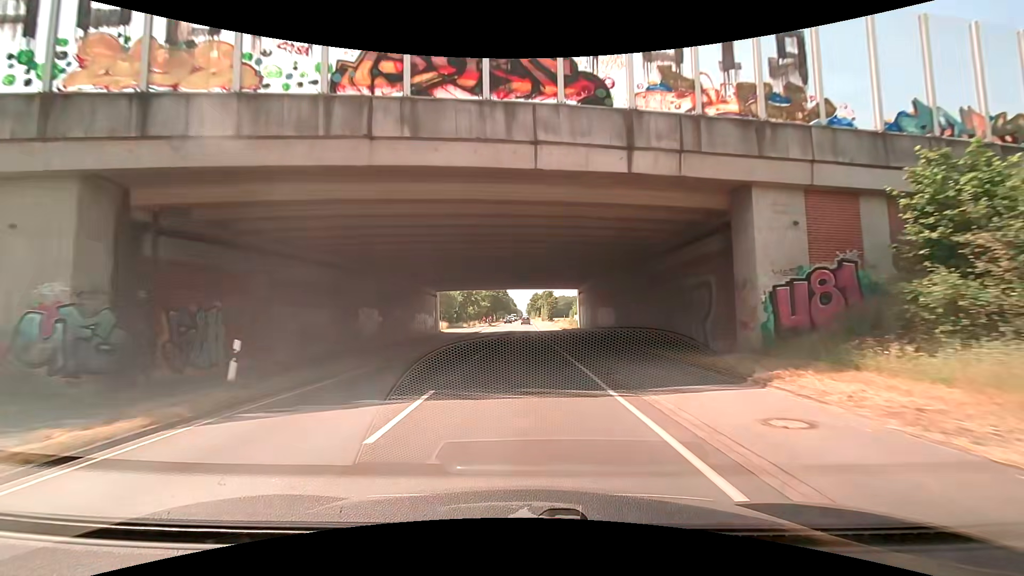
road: secondary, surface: asphalt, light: Day
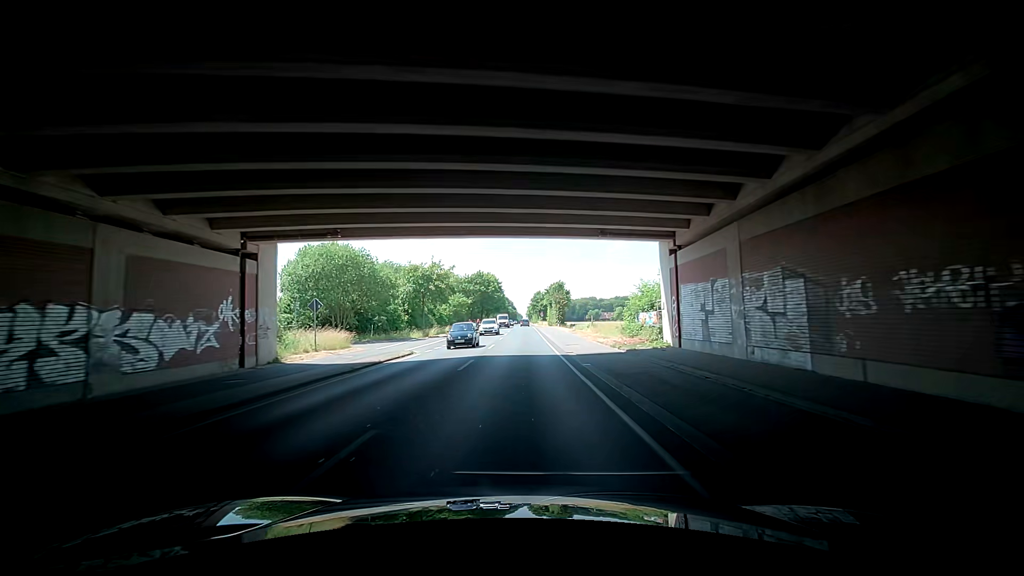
(+0.7, +39.3) m; +3°
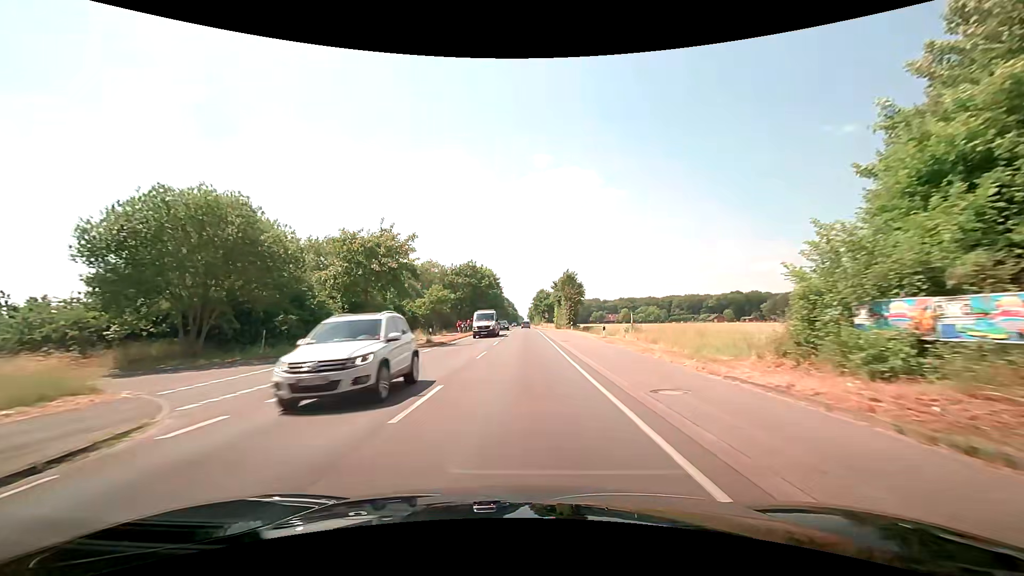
(+0.1, +19.7) m; 0°
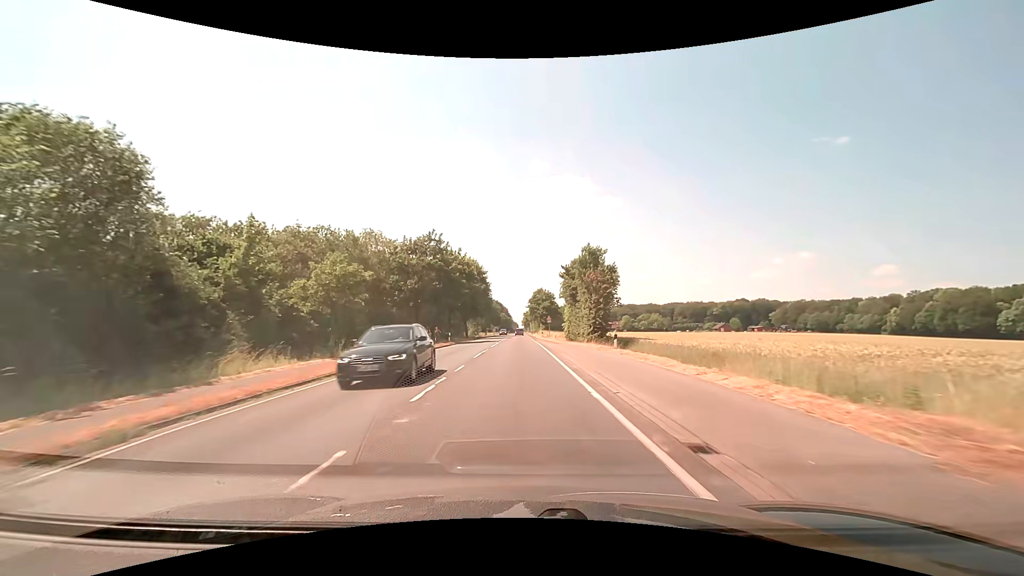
(-1.4, +29.4) m; -2°
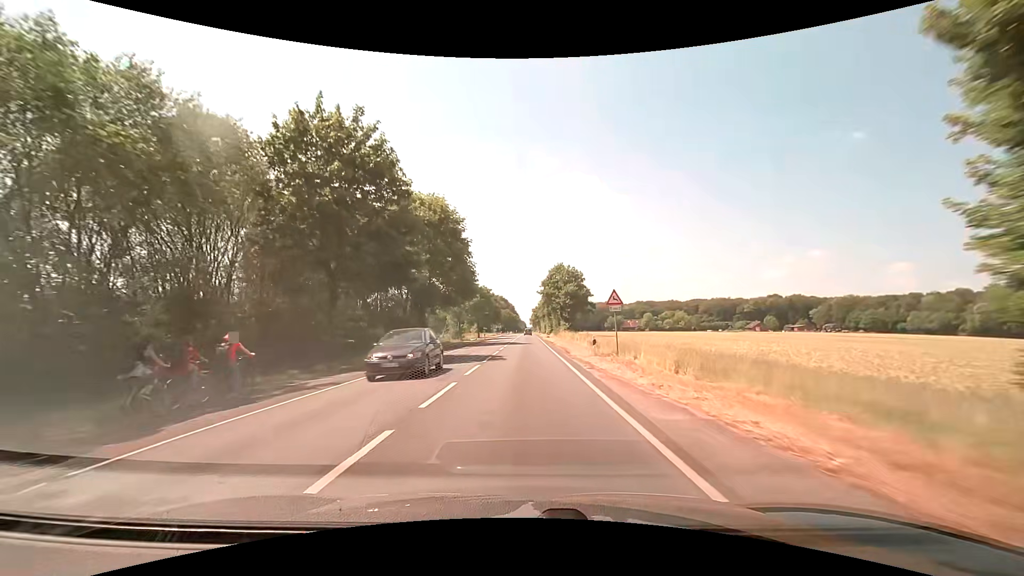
(-0.6, +48.5) m; -1°
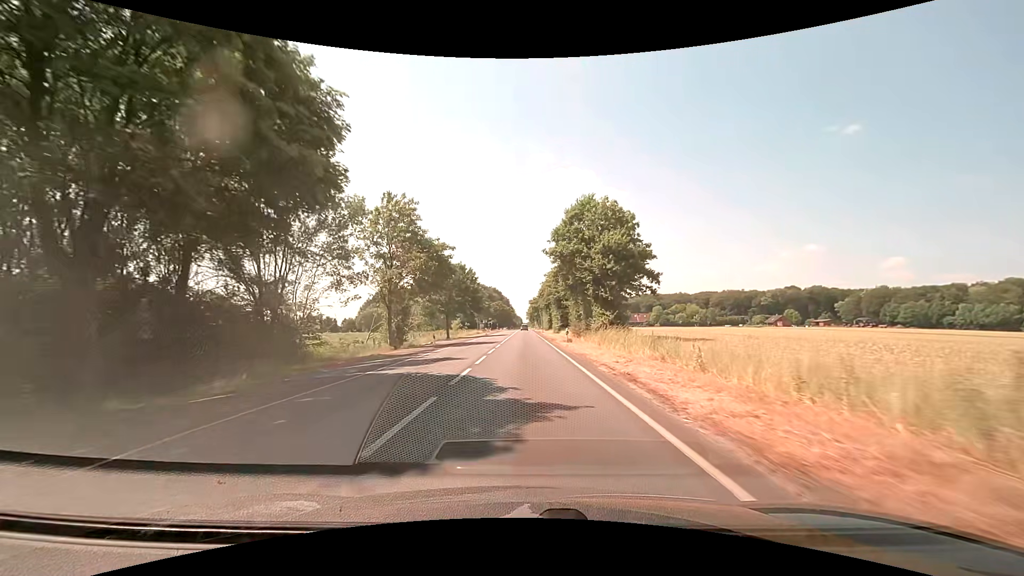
(0.0, +39.6) m; +1°
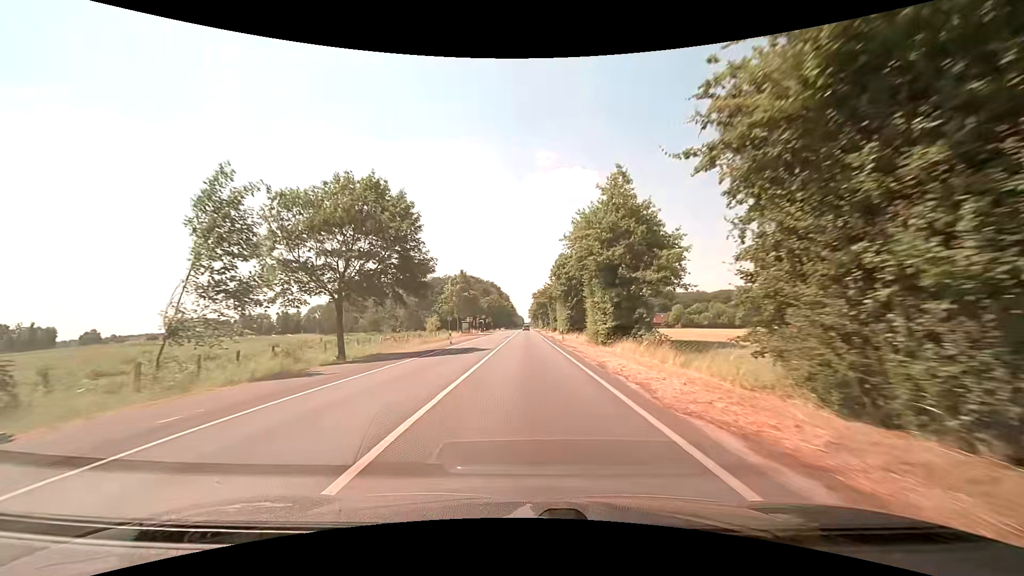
(-0.3, +41.0) m; -1°
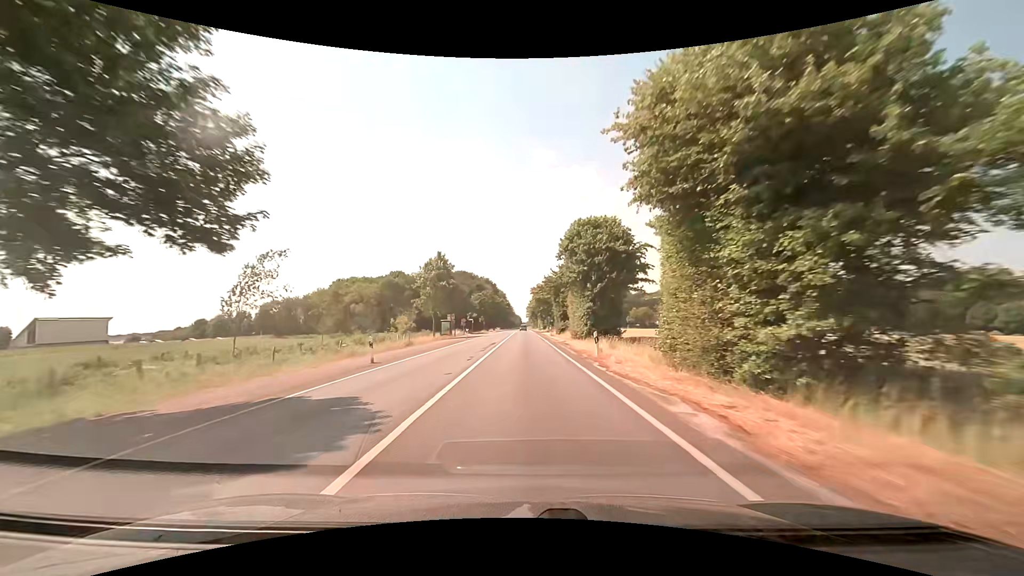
(+0.2, +21.0) m; +1°
(0, +10) (0, +20) (0, +30) (0, +40) (0, +50) (0, +60) (0, +70) (0, +80) (-1, +90) (-1, +100) m
